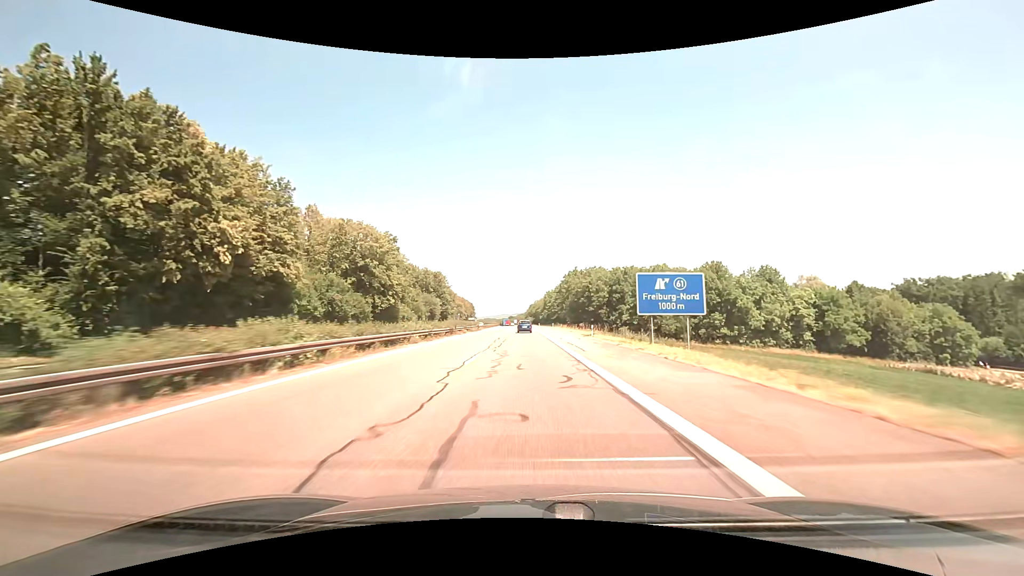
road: motorway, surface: asphalt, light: Day
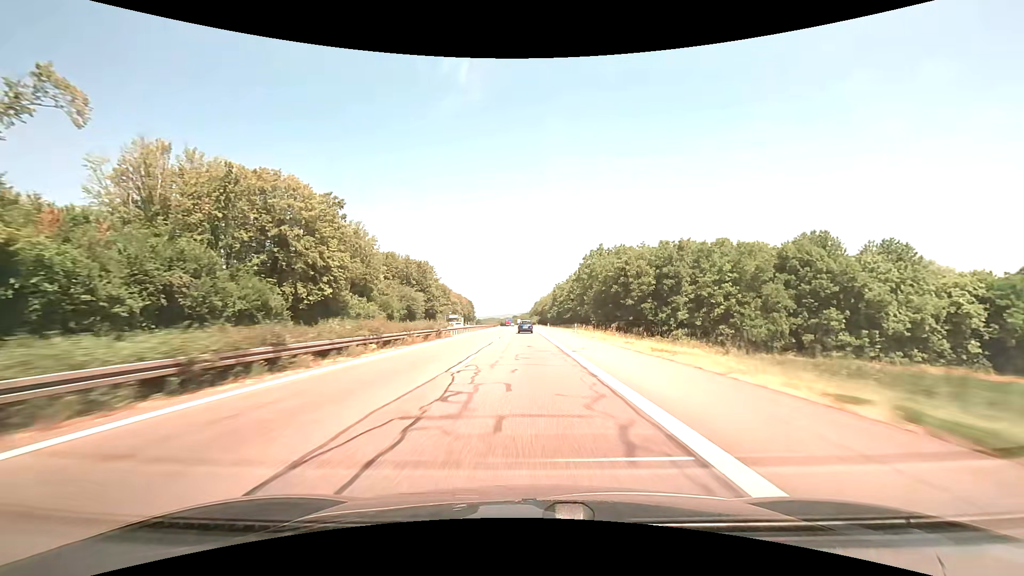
(-0.2, +37.0) m; -1°
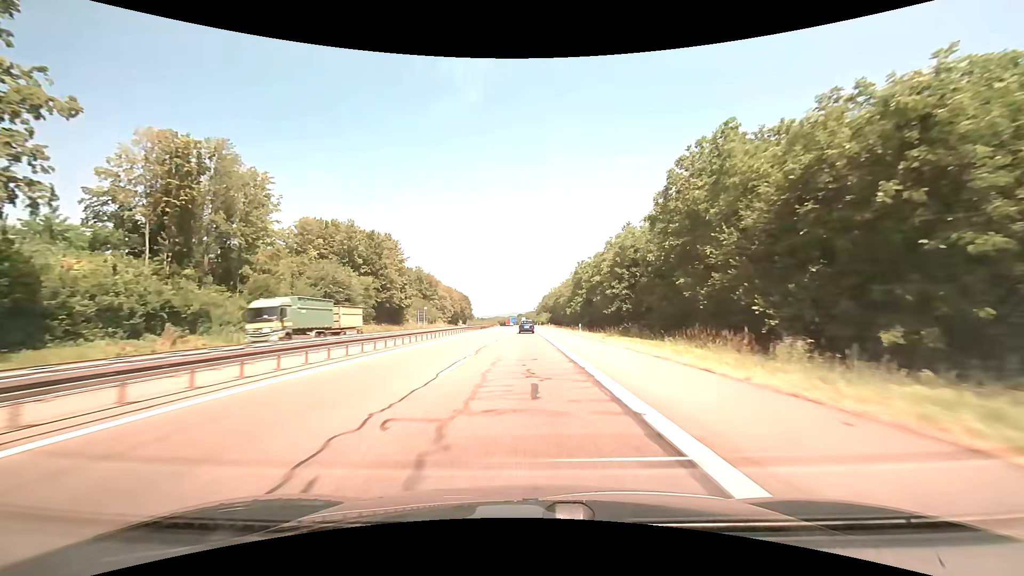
(-0.3, +55.1) m; -1°
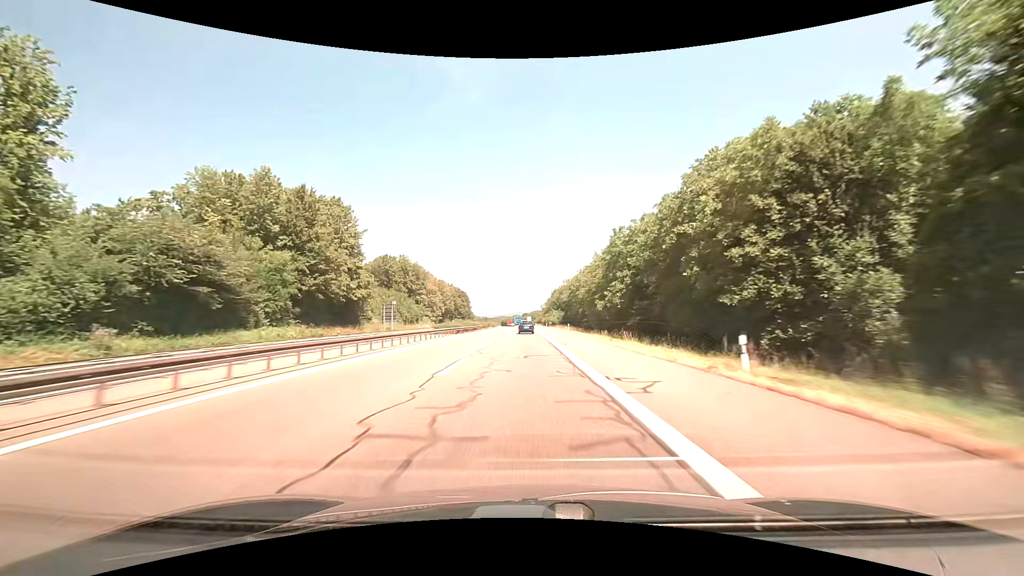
(-0.2, +36.5) m; -1°
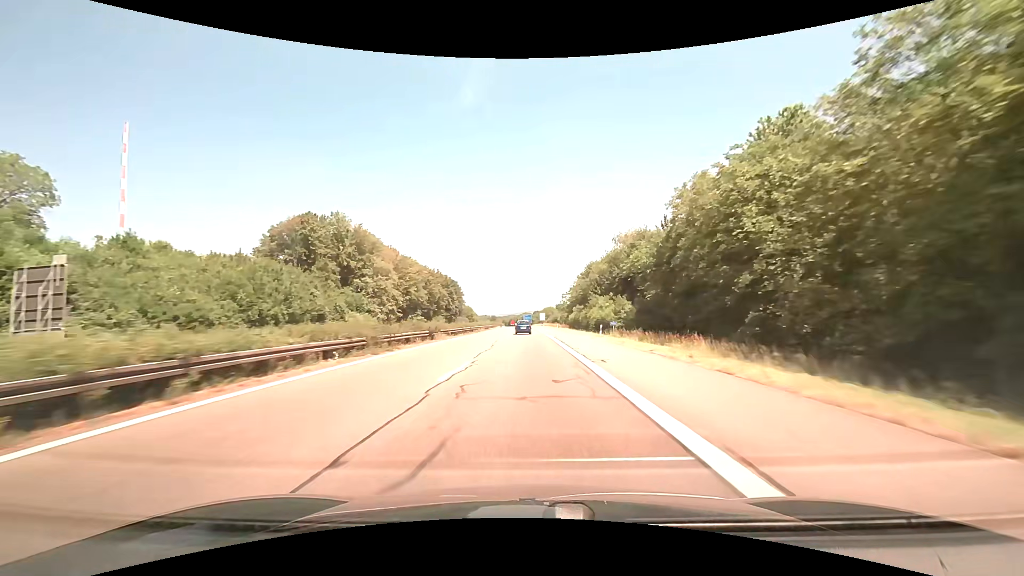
(-0.8, +72.4) m; -1°
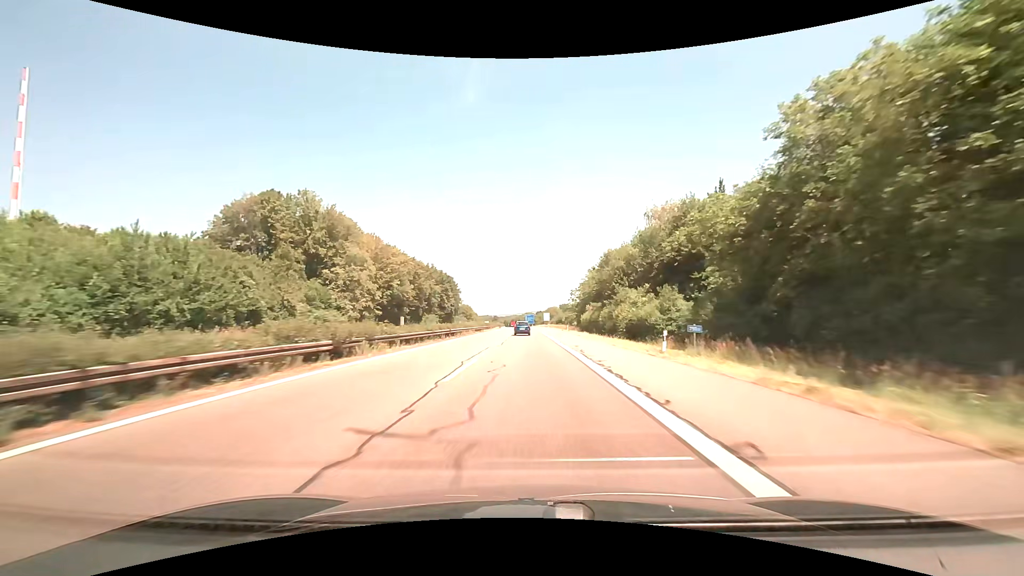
(-0.1, +18.0) m; -1°
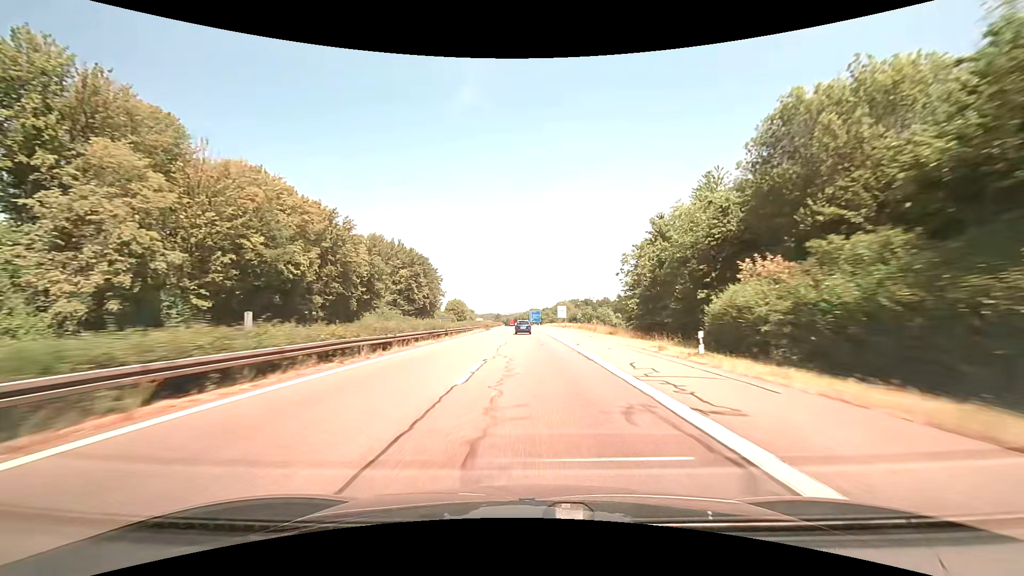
(-0.1, +53.9) m; 0°
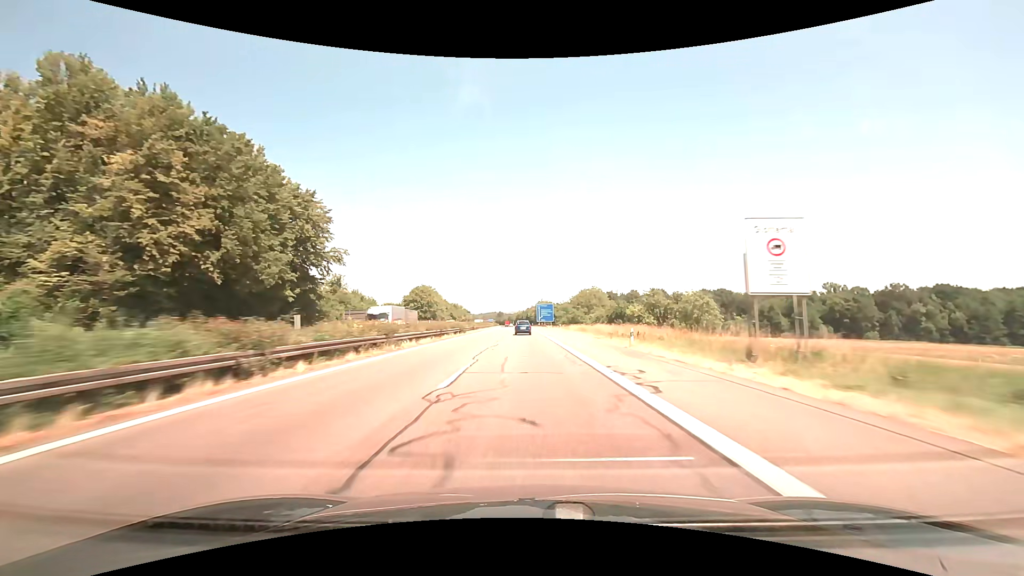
(-0.4, +89.5) m; -1°
(0, +10) (0, +20) (0, +30) (0, +40) (0, +50) (-1, +60) (-1, +70) (-1, +80) (-1, +90) (-2, +100) m
